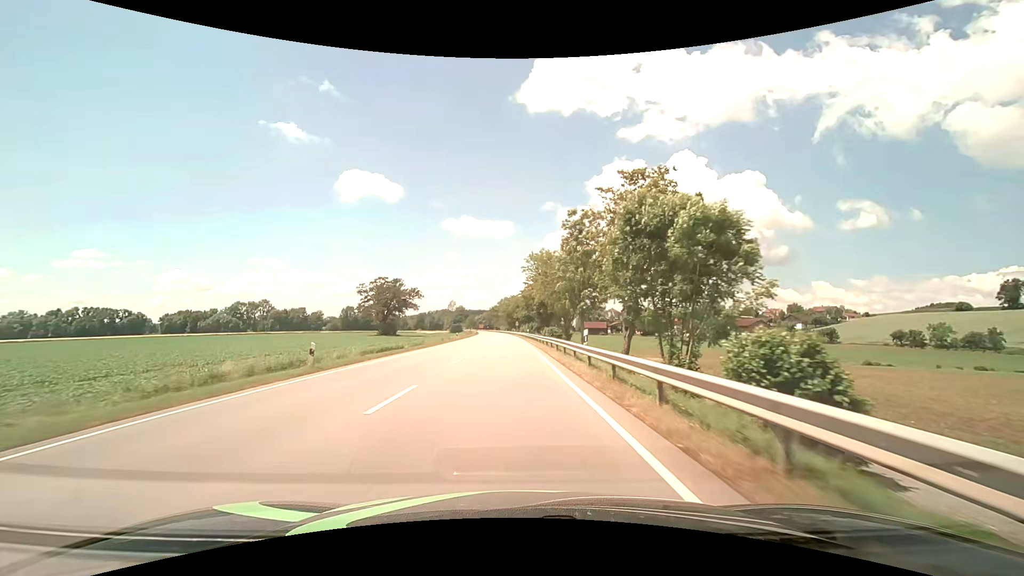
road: primary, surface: asphalt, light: Day
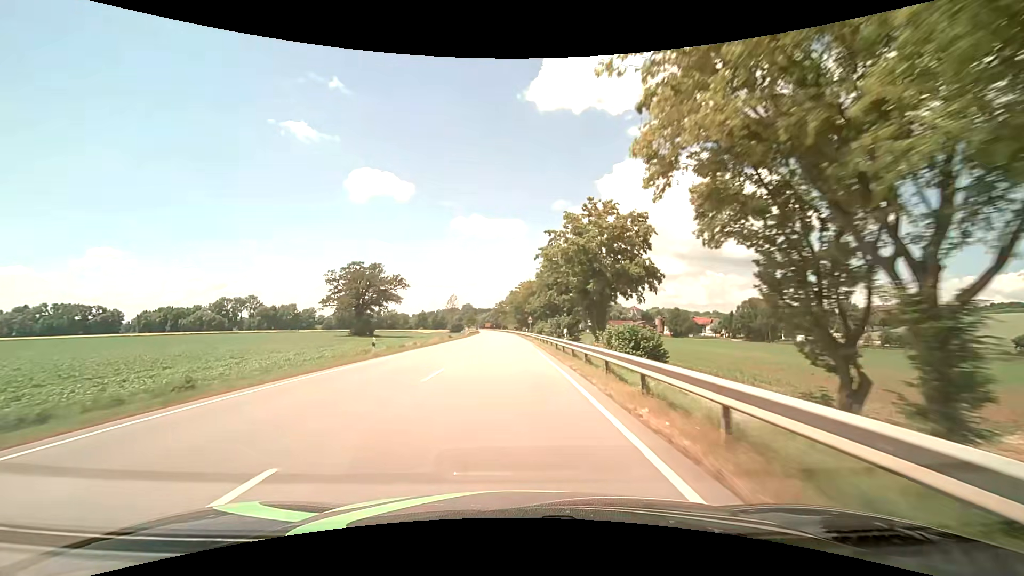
(-0.4, +43.0) m; -1°
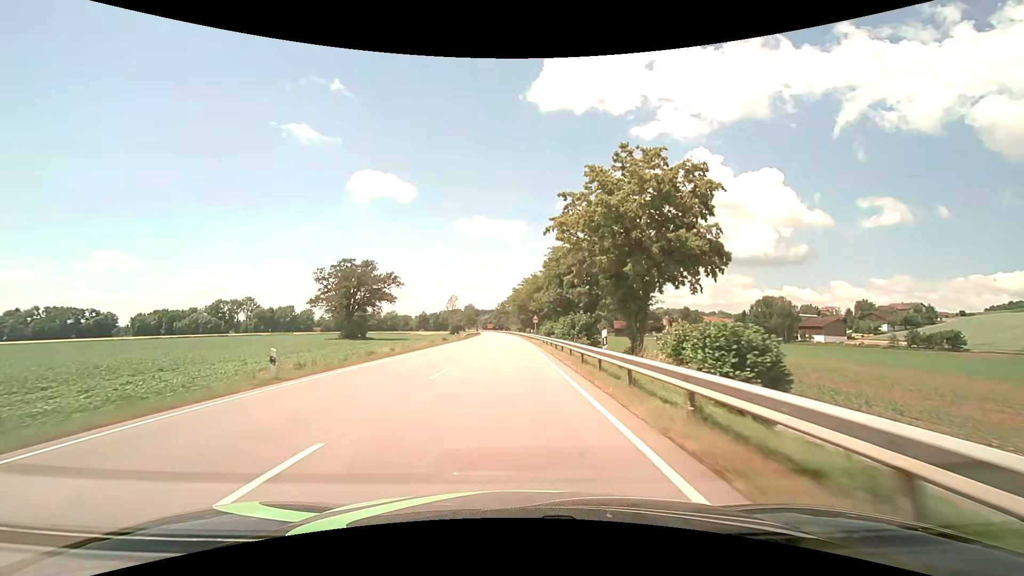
(0.0, +10.7) m; 0°
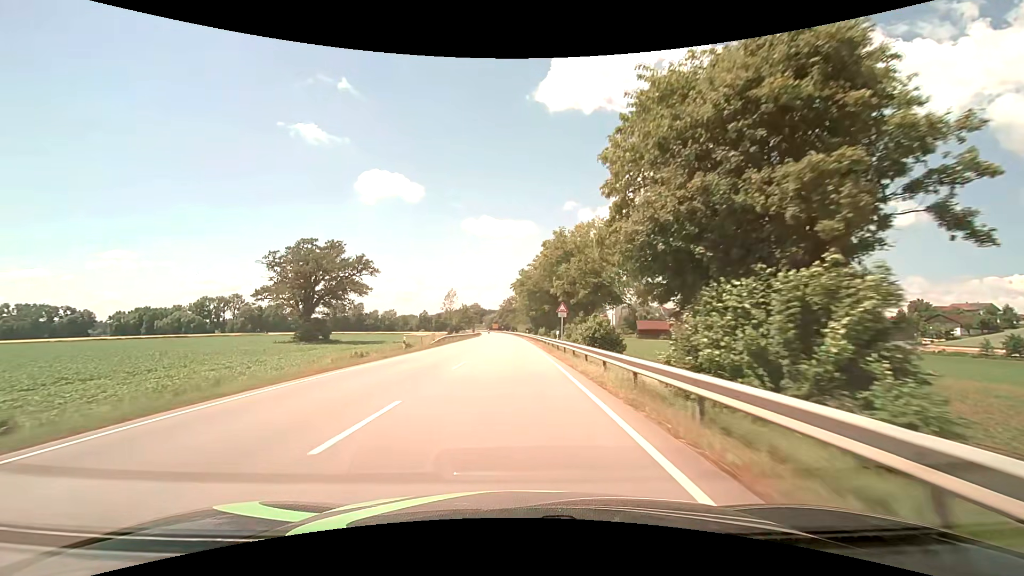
(-0.3, +32.2) m; -1°
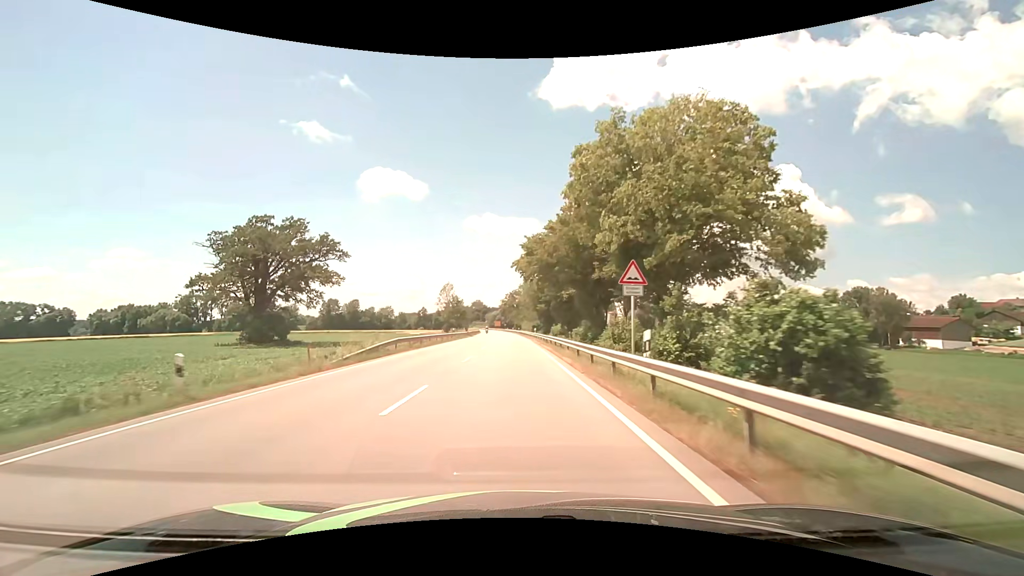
(-0.1, +21.5) m; 0°
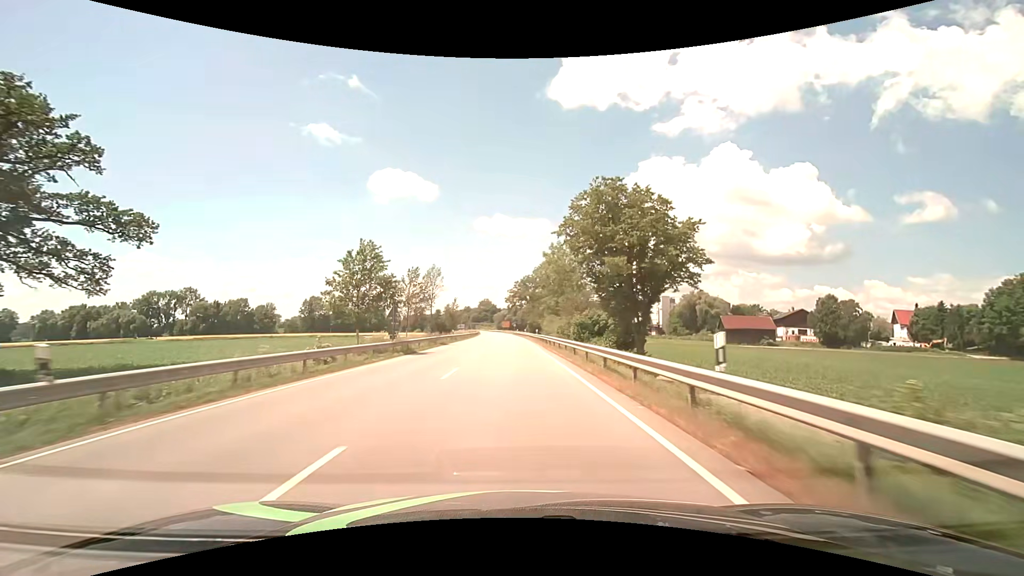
(-0.6, +53.8) m; -1°
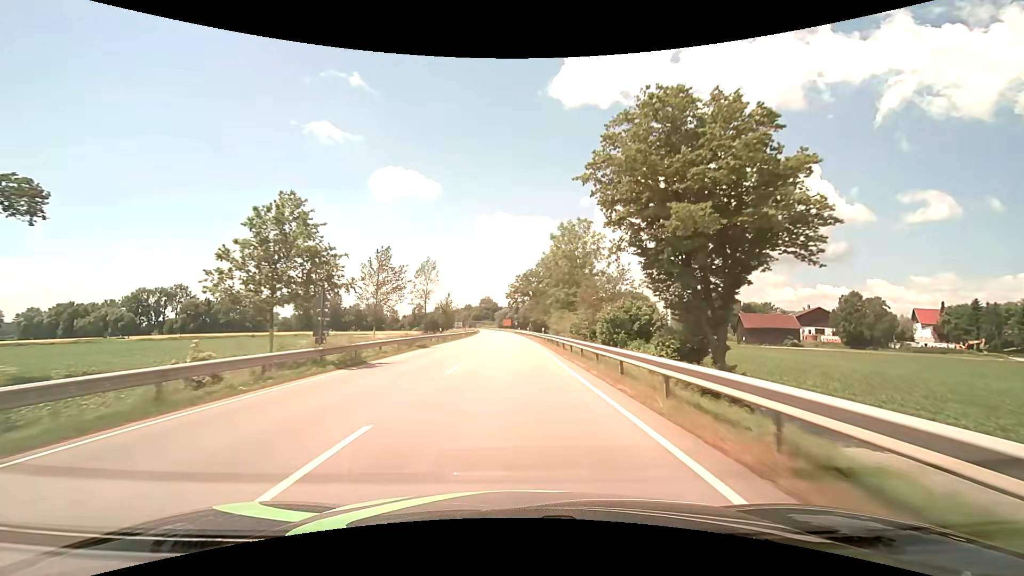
(0.0, +10.8) m; 0°
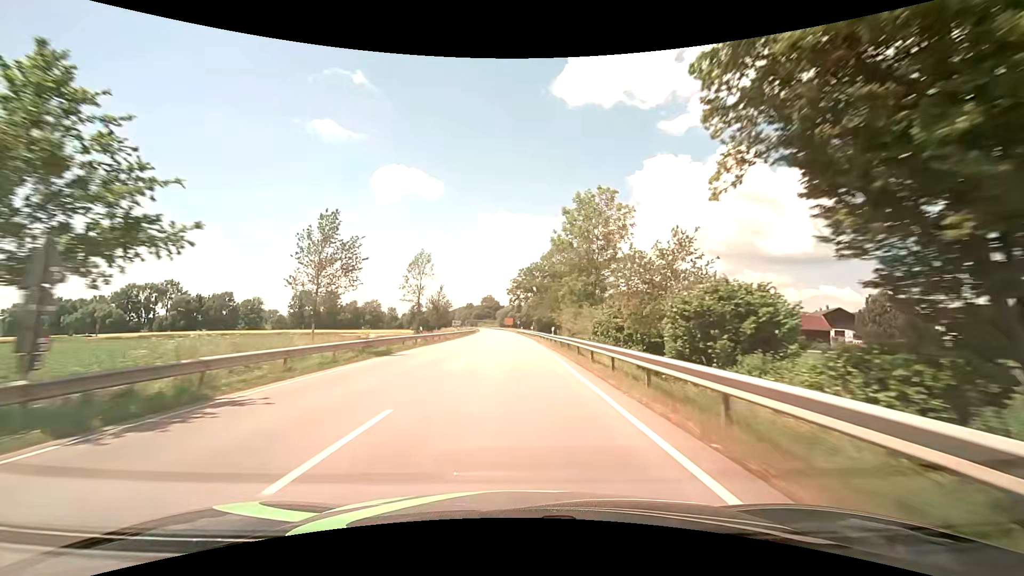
(0.0, +10.8) m; 0°
(0, +10) (0, +20) (0, +30) (0, +40) (-1, +50) (-1, +60) (-1, +70) (-1, +80) (-2, +90) (-2, +100) m
